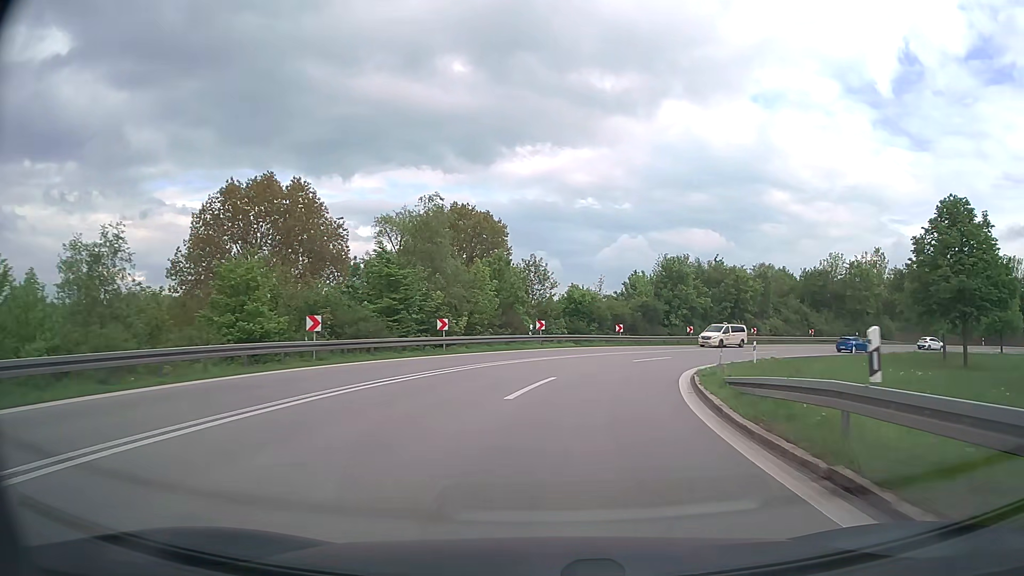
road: motorway_link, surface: asphalt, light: Day
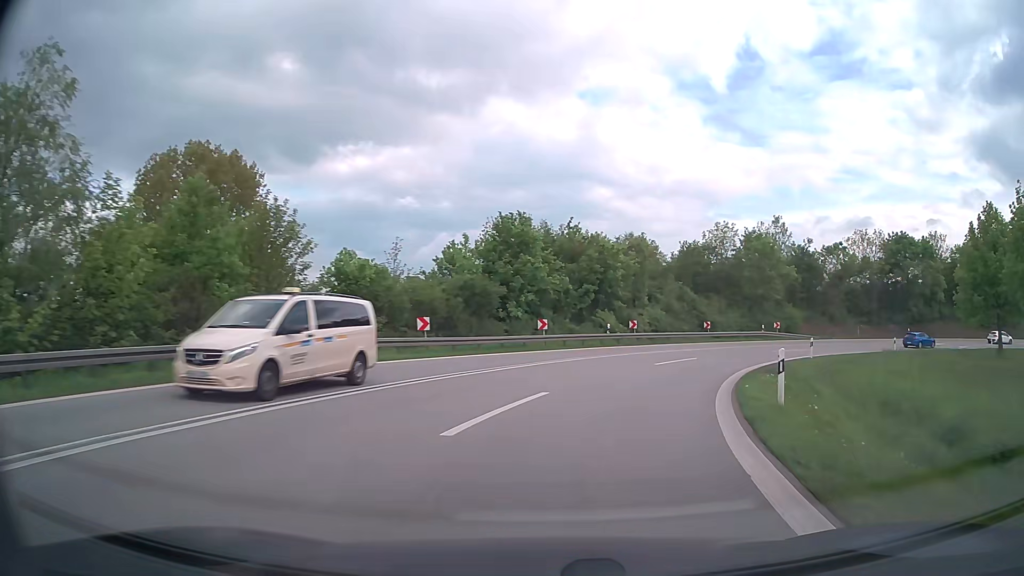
(+2.5, +22.0) m; +15°
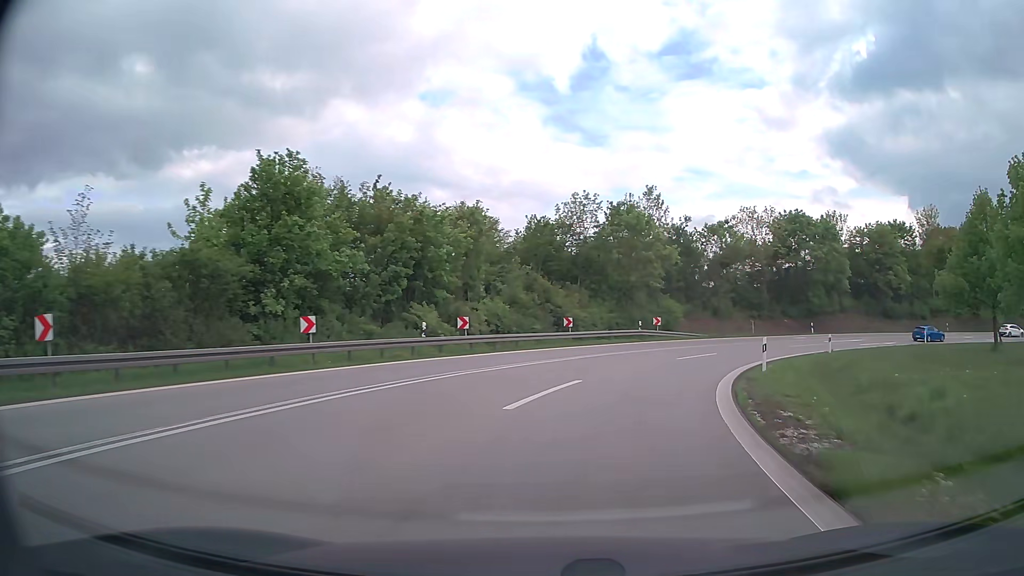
(+1.9, +14.6) m; +14°
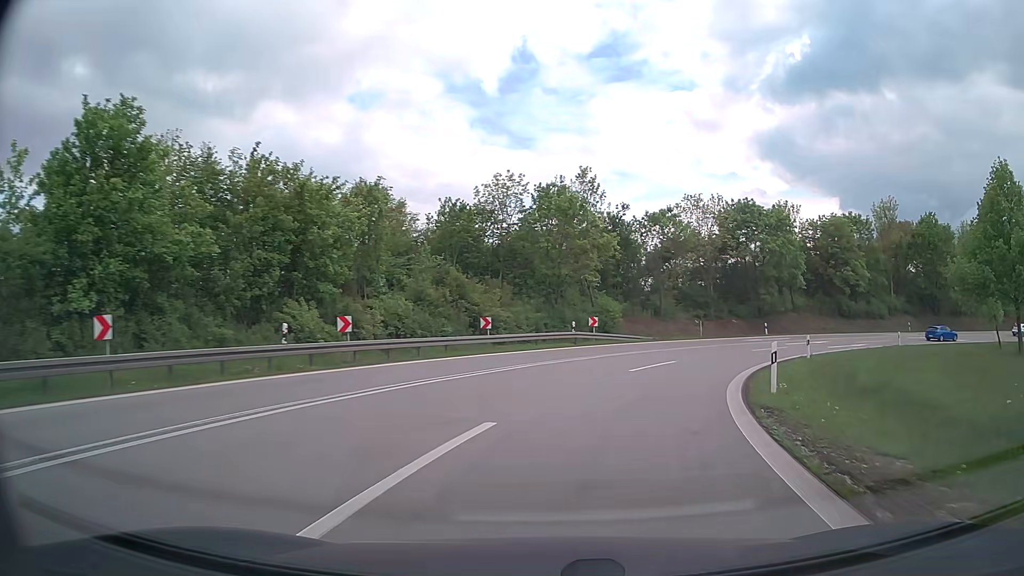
(+0.4, +7.4) m; +6°
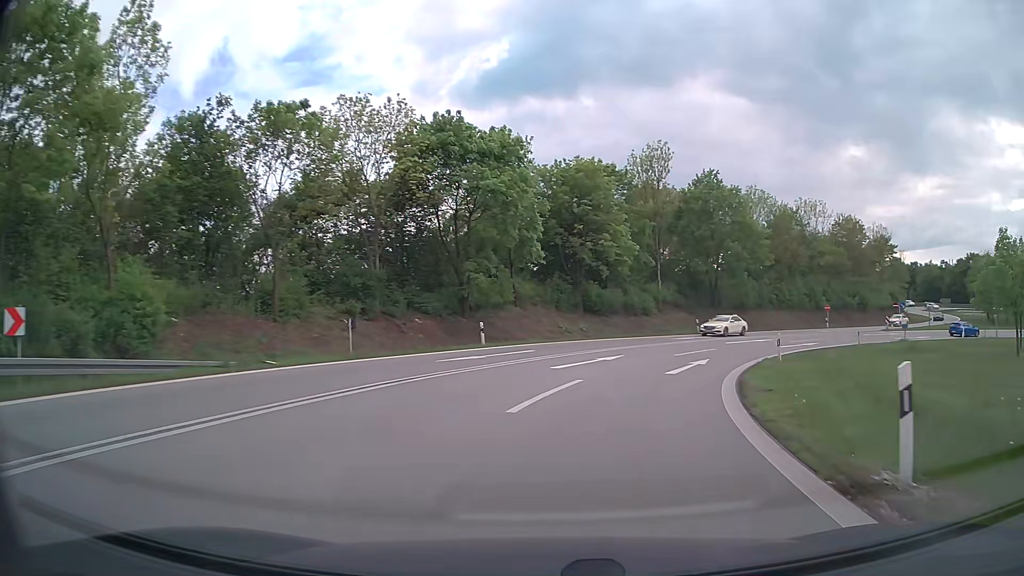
(+6.5, +27.0) m; +28°
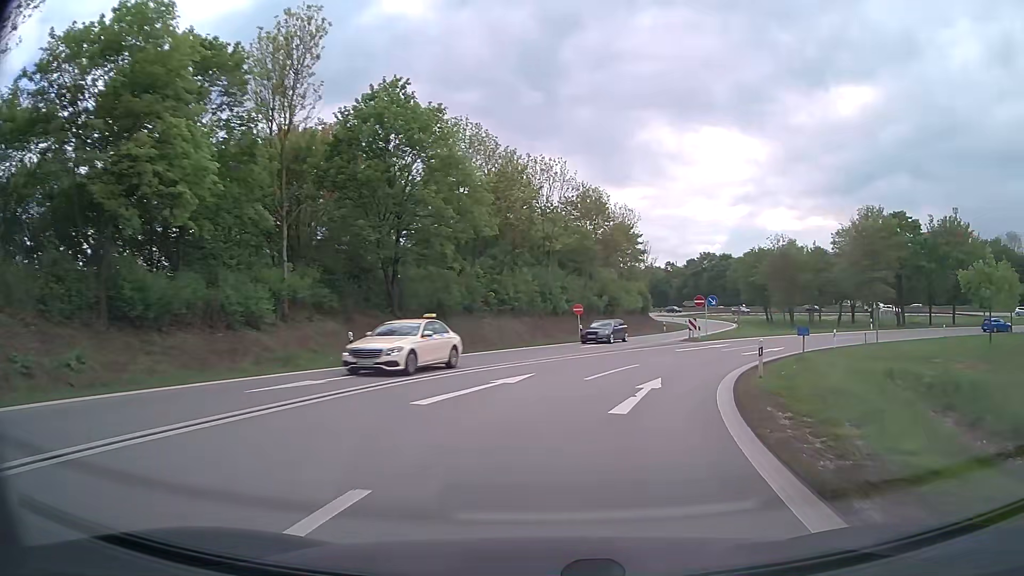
(+6.5, +27.2) m; +27°
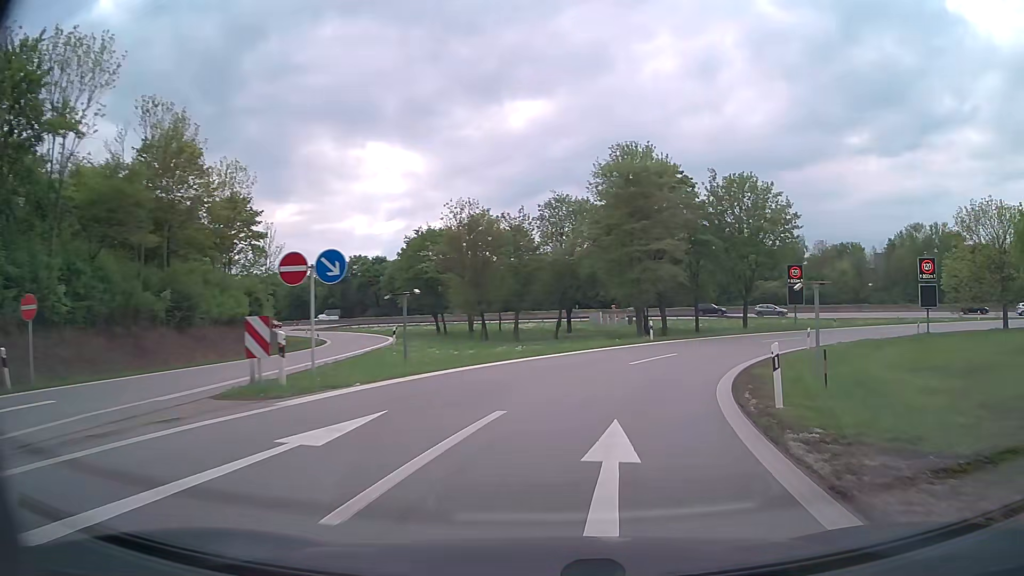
(+7.1, +28.9) m; +29°
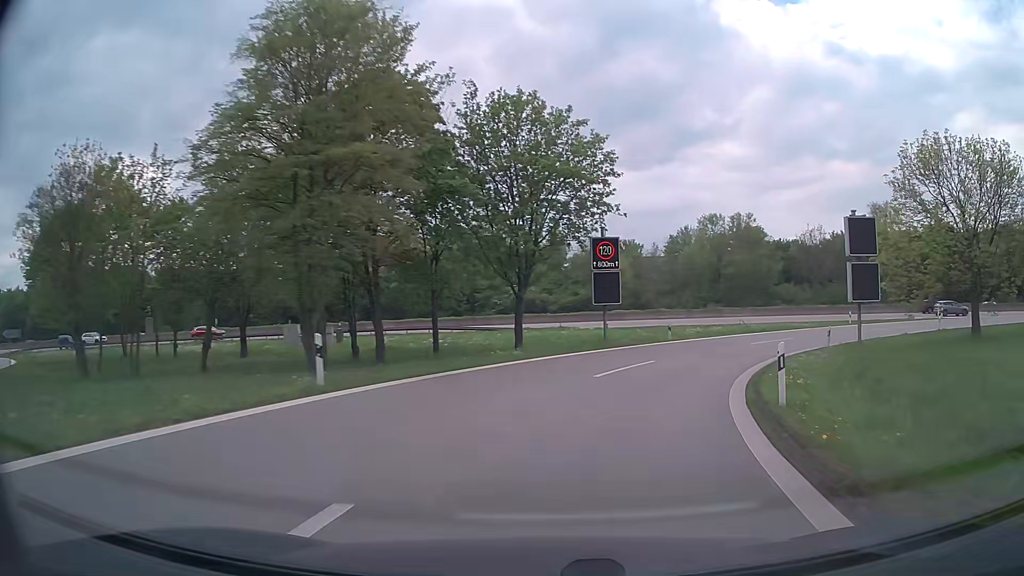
(+4.2, +22.1) m; +22°
(+1, +10) (+4, +20) (+8, +28) (+15, +36) (+23, +42) (+31, +47) (+41, +50) (+51, +51) (+61, +51) (+71, +51) m
